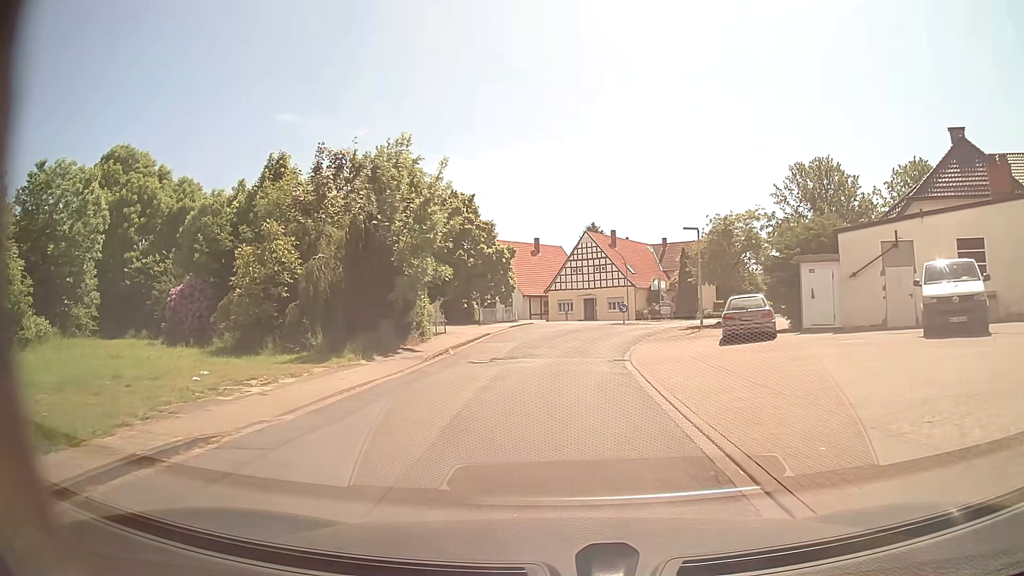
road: residential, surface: asphalt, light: Day
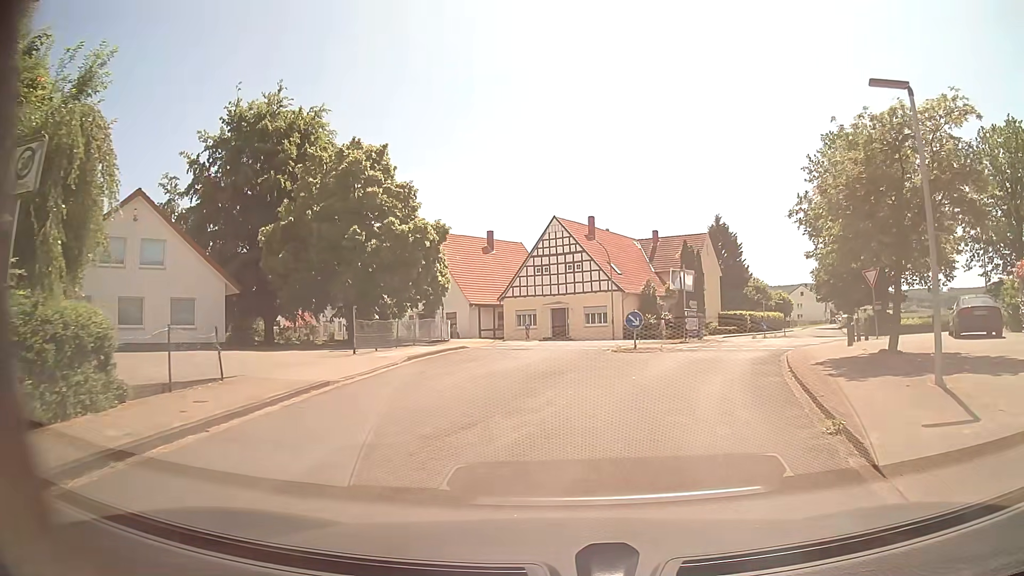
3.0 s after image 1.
(+0.3, +20.2) m; +3°
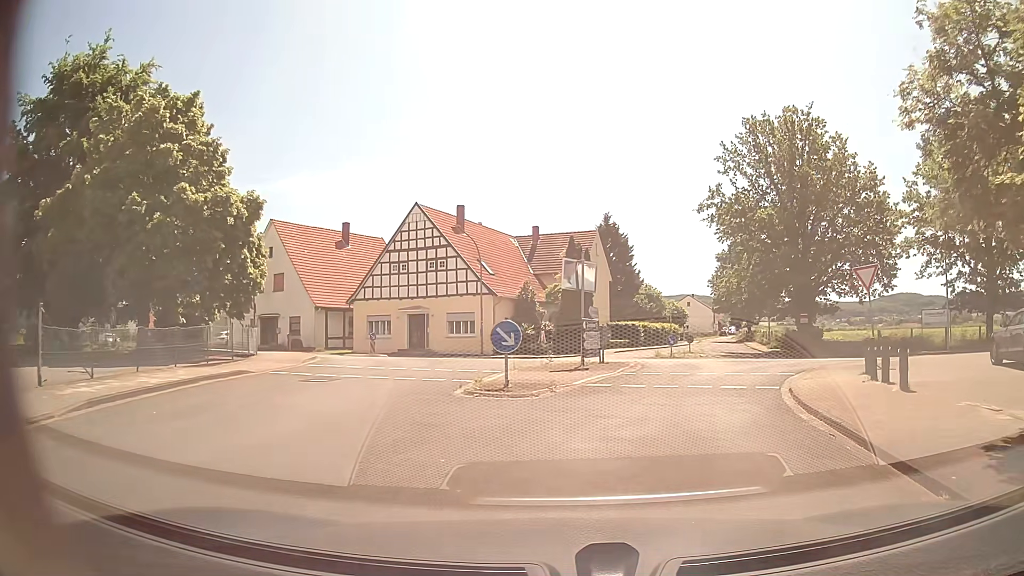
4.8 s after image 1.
(+0.9, +9.5) m; +12°
(+1, +10) (+4, +20) (+5, +29) (-3, +36) (-12, +40) (-21, +45) (-29, +49) (-38, +55) (-46, +61) (-54, +67) m
